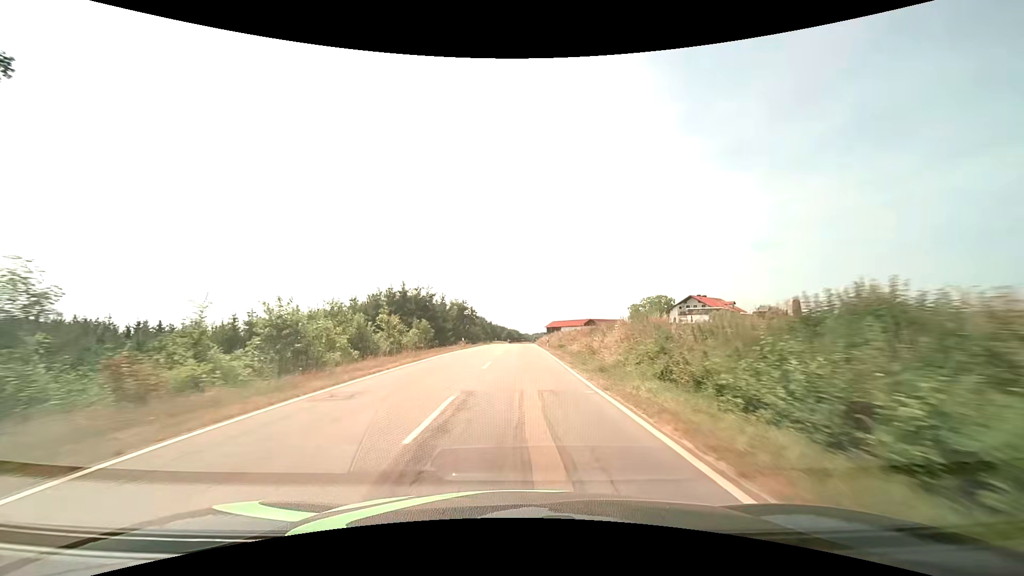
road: tertiary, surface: asphalt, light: Day
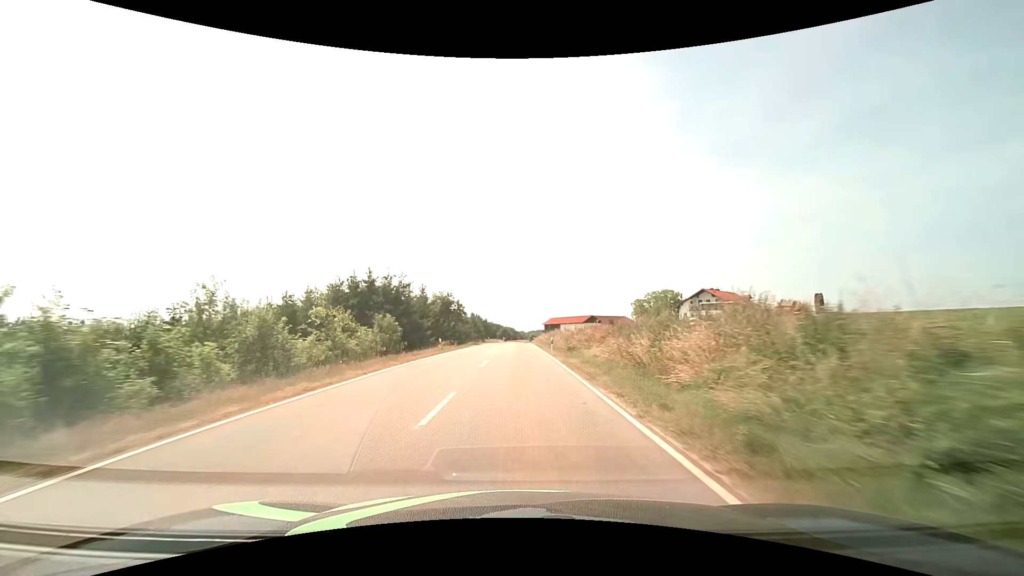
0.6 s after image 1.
(+0.1, +11.1) m; +1°
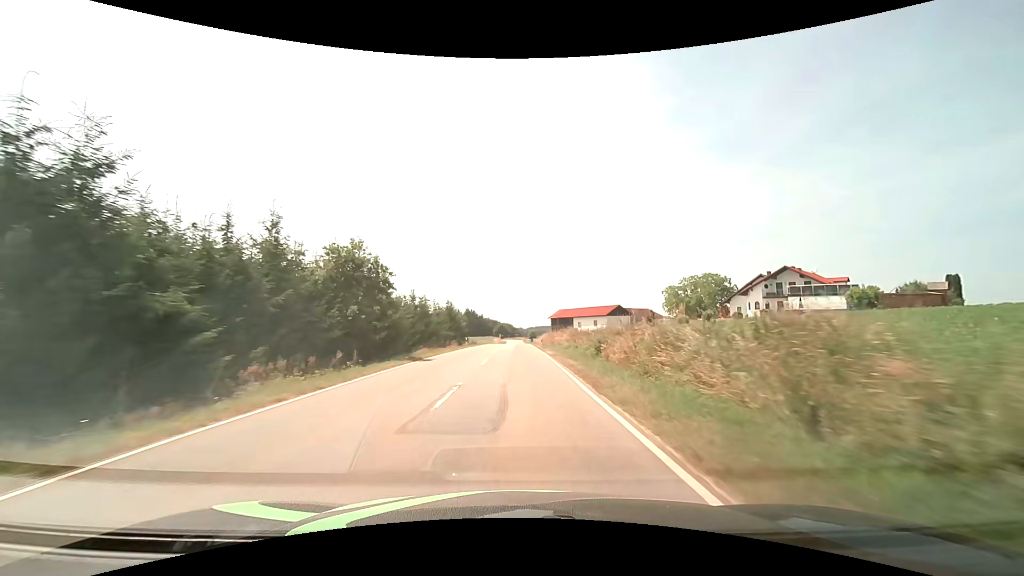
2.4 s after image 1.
(+0.1, +33.8) m; 0°
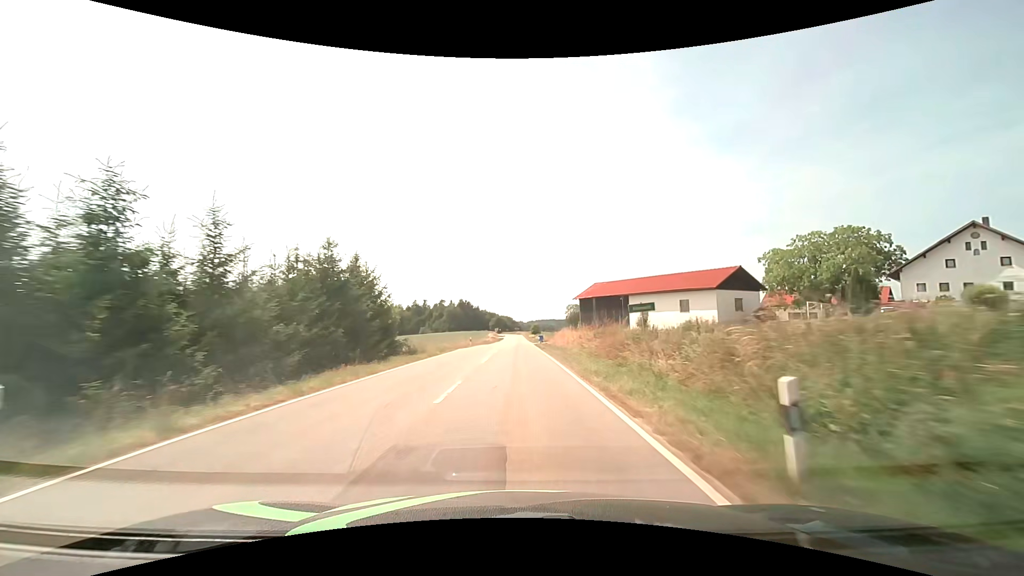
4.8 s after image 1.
(0.0, +46.5) m; 0°
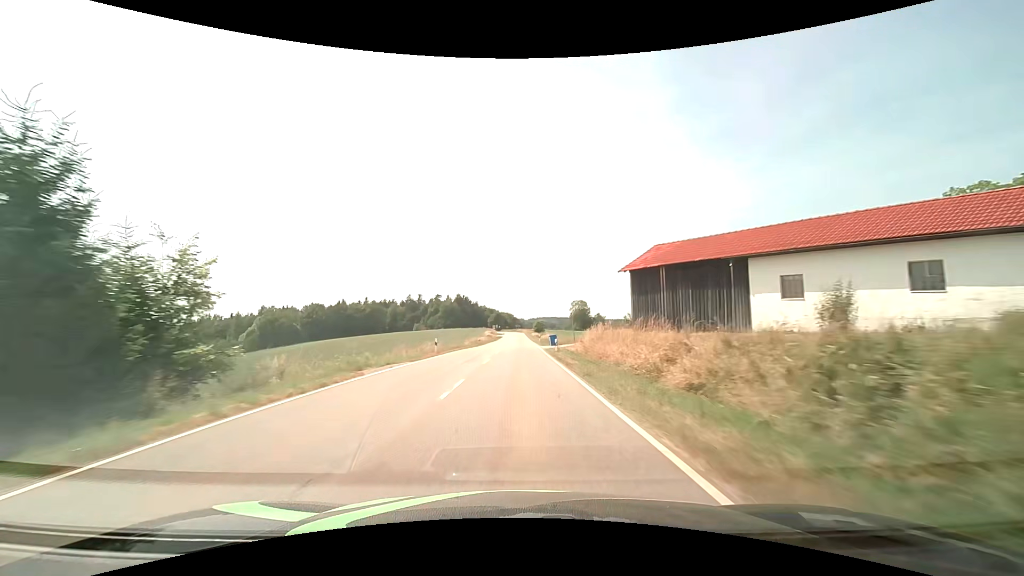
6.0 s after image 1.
(0.0, +23.9) m; 0°
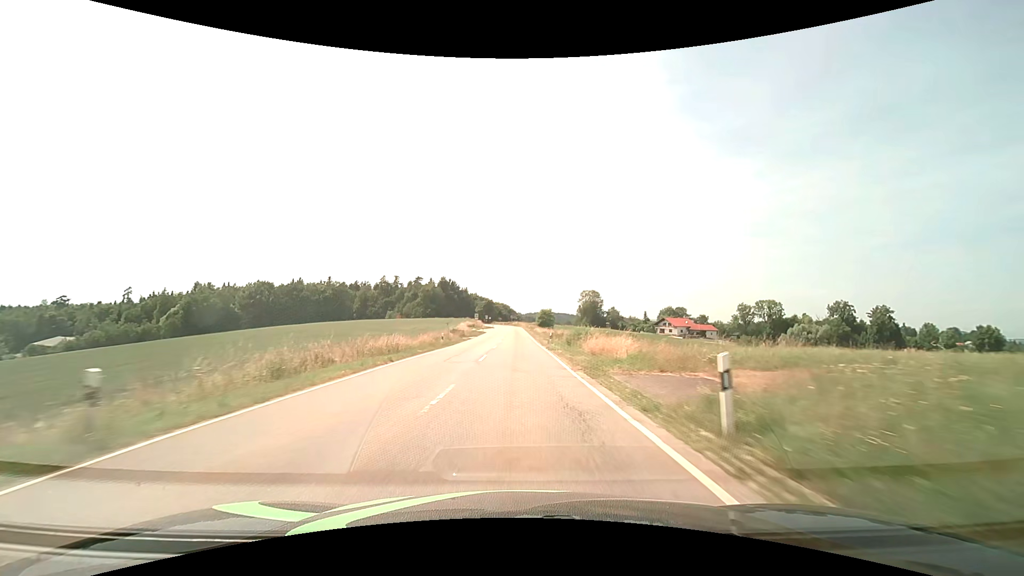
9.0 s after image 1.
(+0.1, +61.7) m; 0°
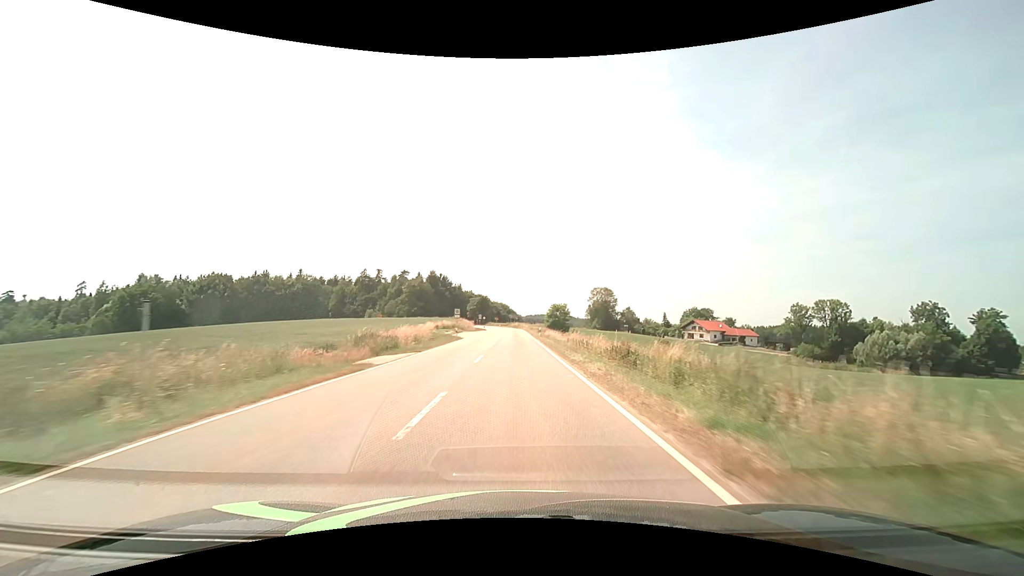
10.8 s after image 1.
(-0.2, +37.1) m; 0°
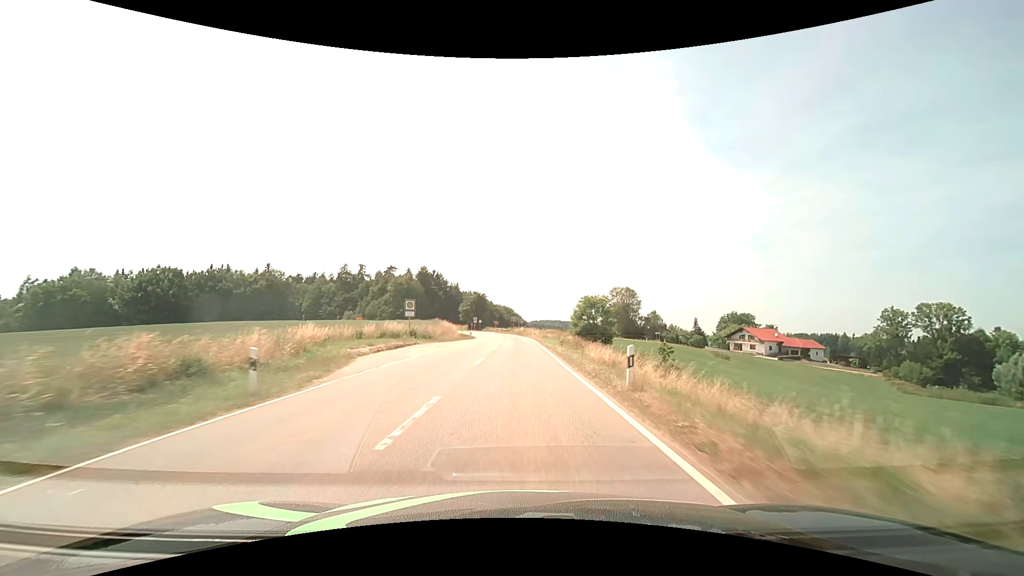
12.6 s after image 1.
(-0.1, +36.0) m; -1°
(0, +10) (0, +20) (0, +30) (0, +40) (0, +50) (0, +60) (0, +70) (-1, +80) (-3, +90) (-5, +100) m
